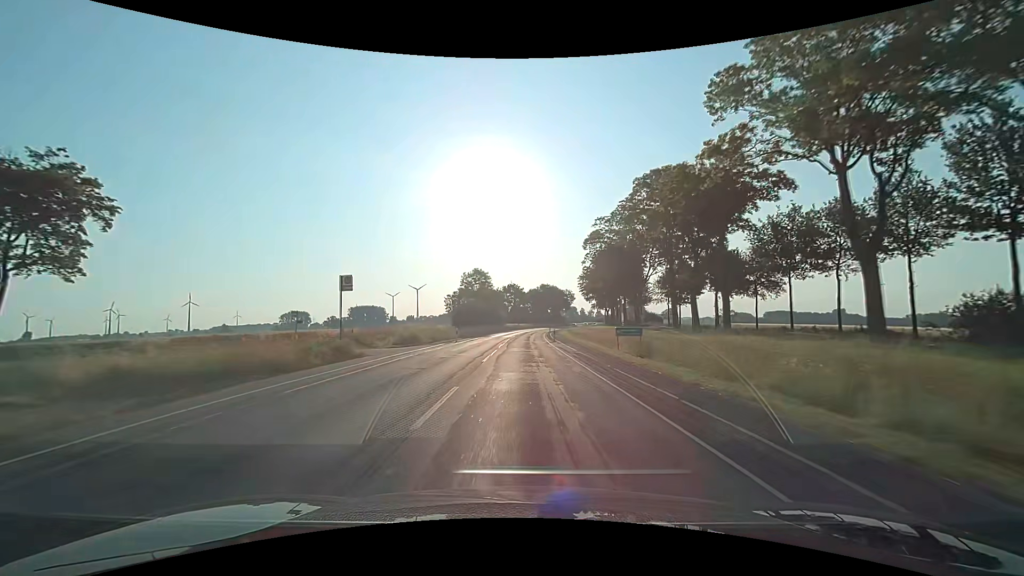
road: secondary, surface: asphalt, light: Day
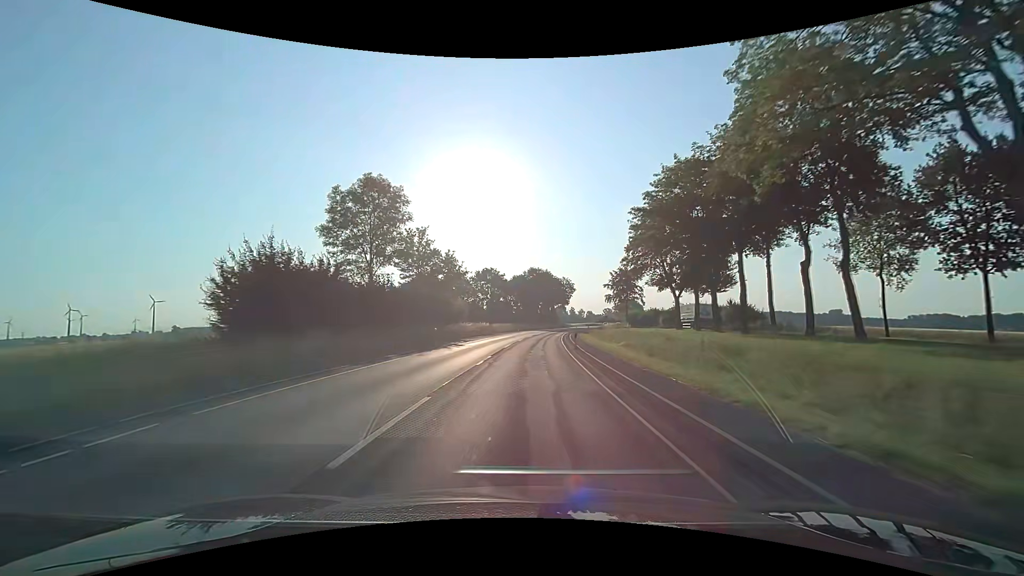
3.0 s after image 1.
(+1.0, +62.8) m; +2°
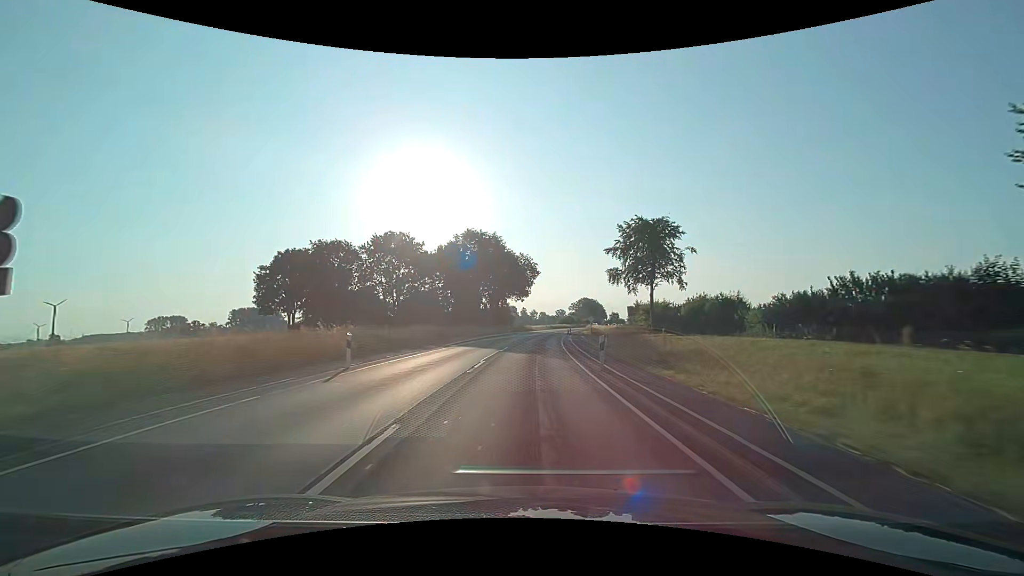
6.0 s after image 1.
(+2.8, +62.5) m; +6°
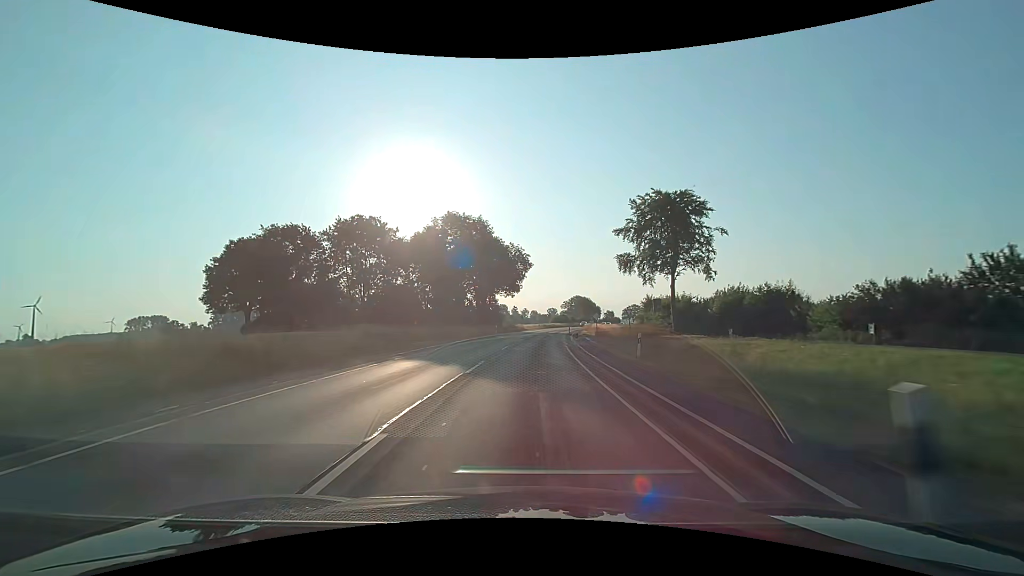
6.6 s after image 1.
(+0.1, +12.5) m; +1°
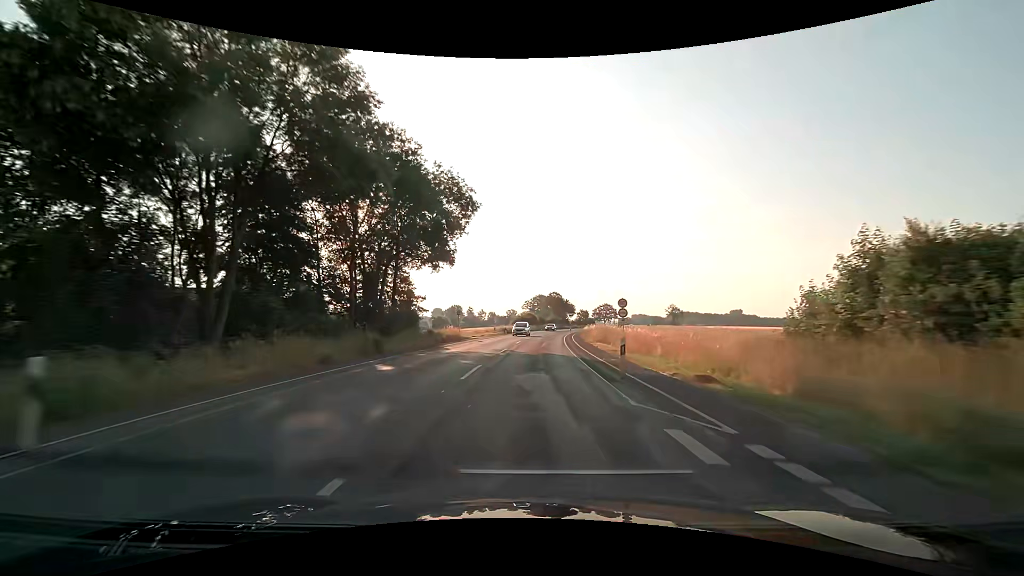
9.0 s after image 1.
(+1.9, +49.9) m; +5°
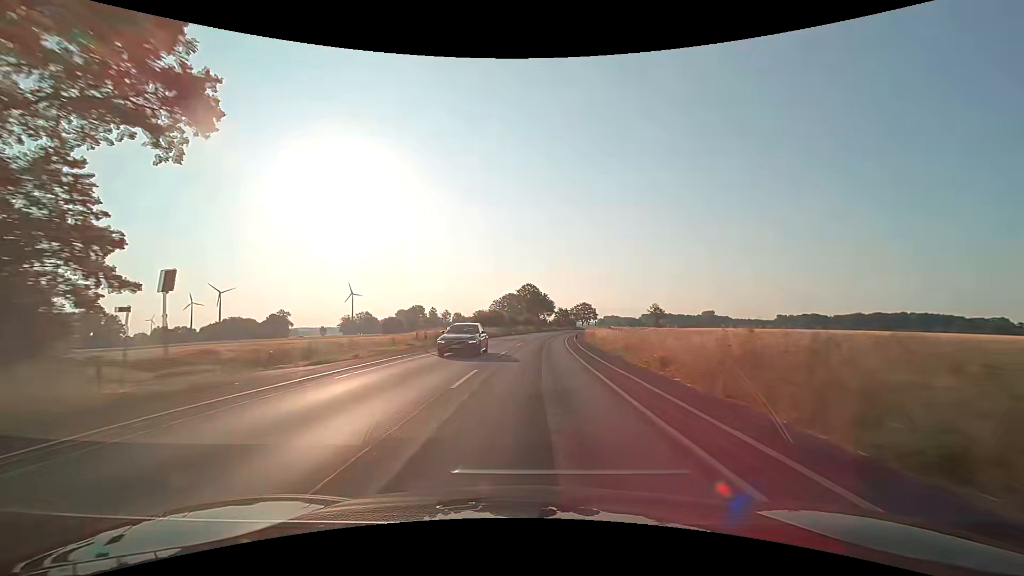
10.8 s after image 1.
(+1.2, +37.4) m; +4°
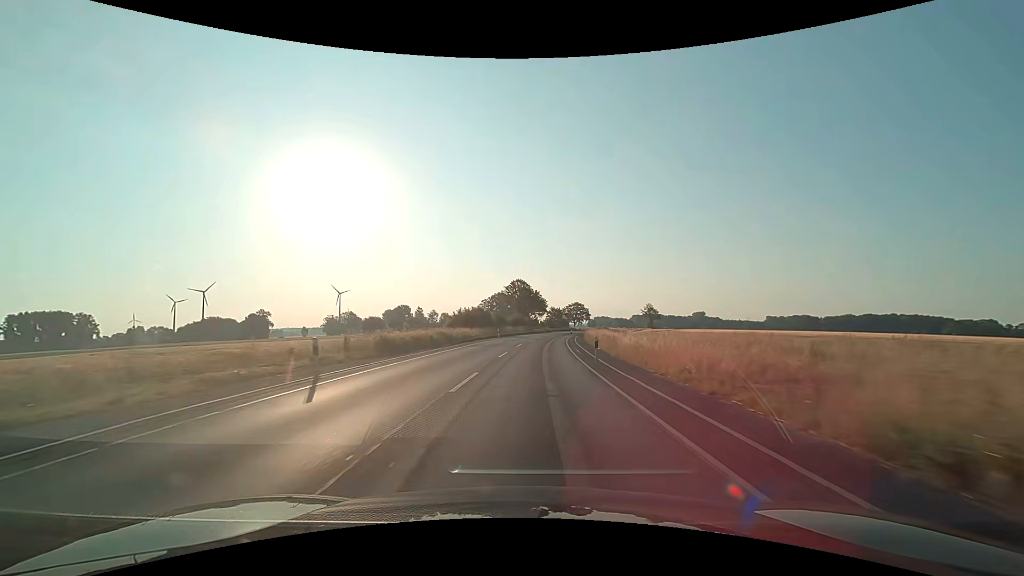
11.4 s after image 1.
(+0.1, +12.5) m; +1°
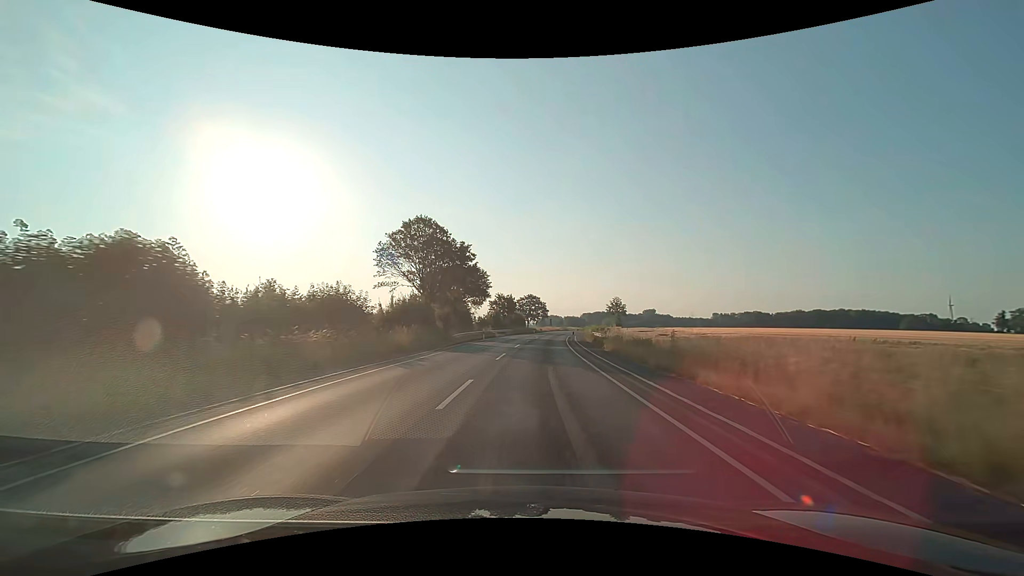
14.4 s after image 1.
(+3.4, +62.3) m; +6°
(0, +10) (0, +20) (+1, +30) (+1, +40) (+2, +50) (+3, +60) (+4, +70) (+5, +80) (+7, +90) (+8, +100) m
